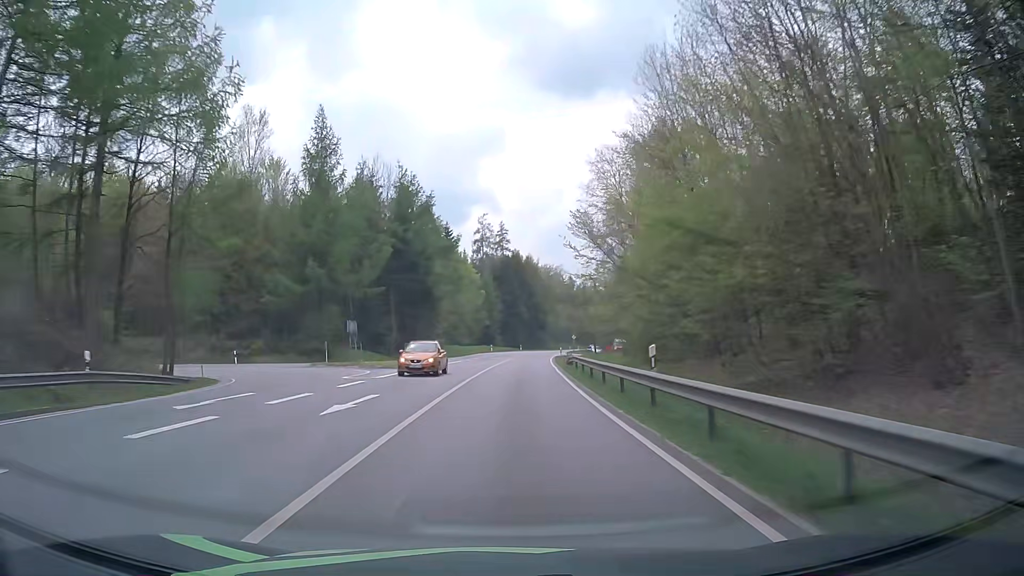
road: primary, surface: asphalt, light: Day
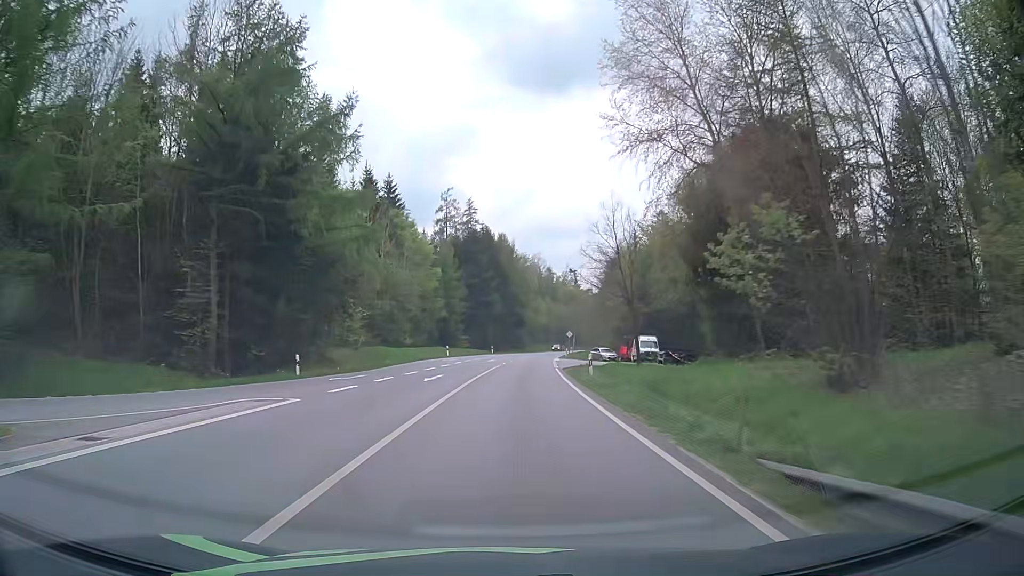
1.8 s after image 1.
(+0.7, +37.6) m; +2°
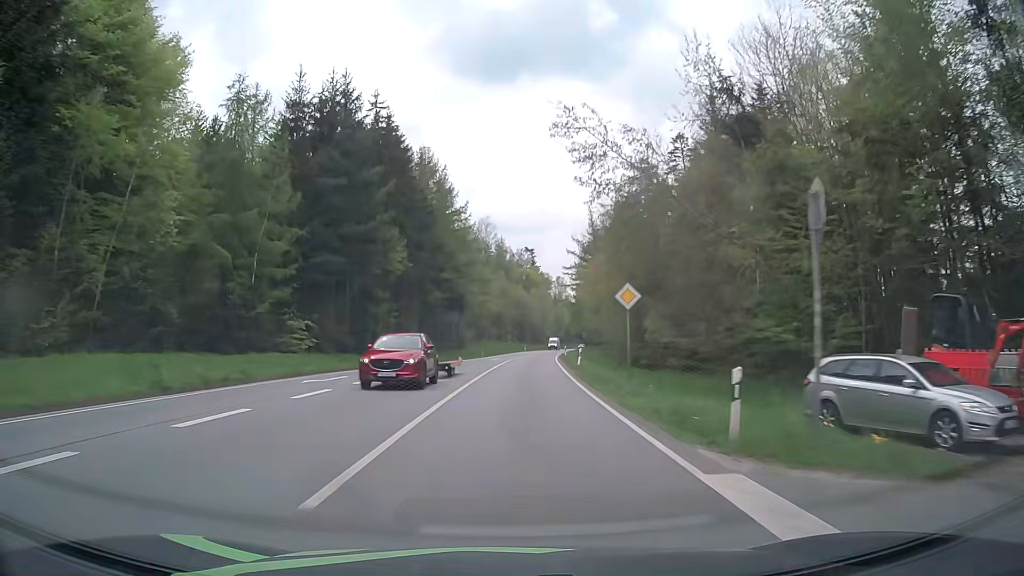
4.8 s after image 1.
(+2.3, +62.8) m; +4°
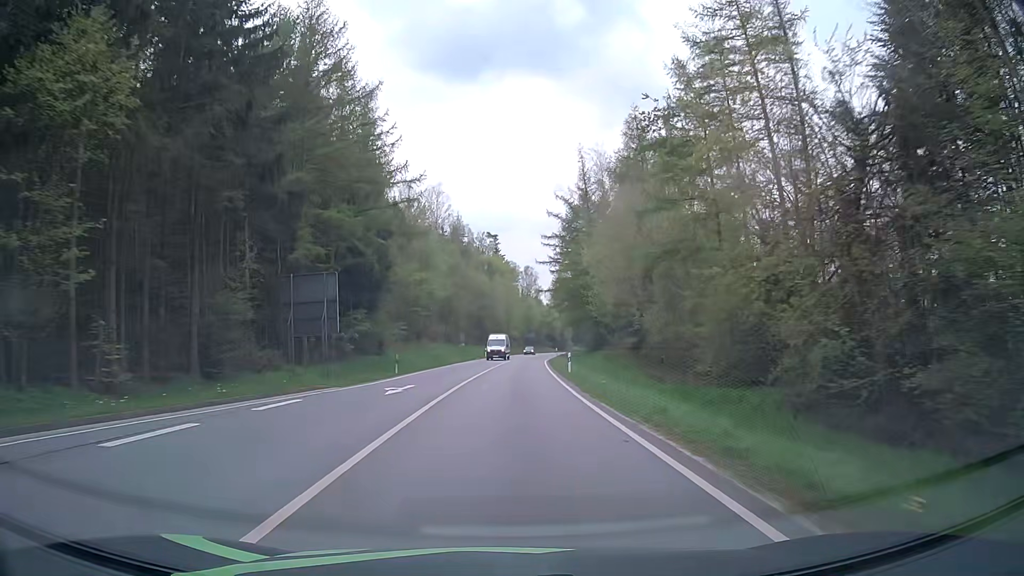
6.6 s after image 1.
(+1.1, +37.6) m; +3°
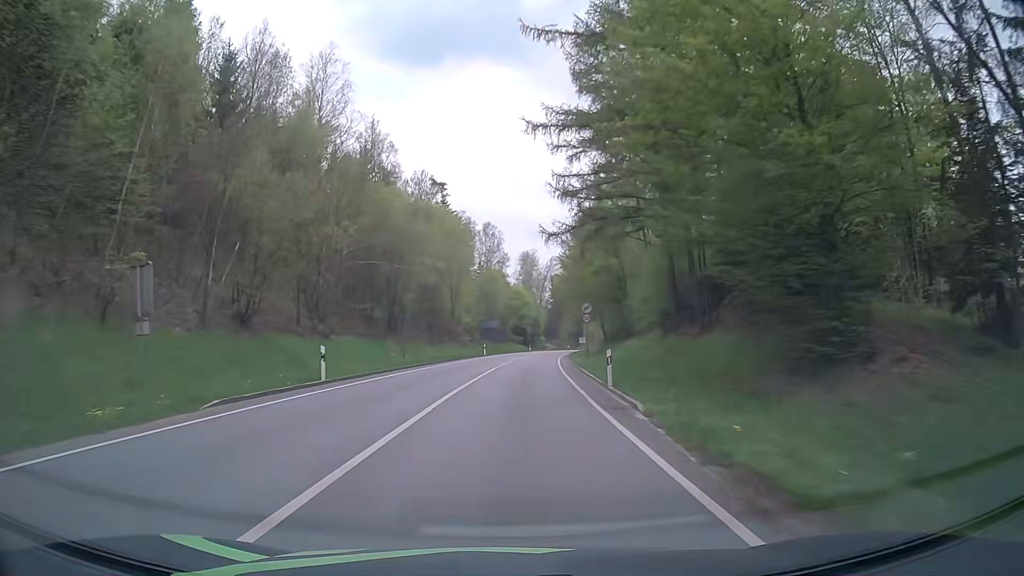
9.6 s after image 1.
(+1.9, +62.8) m; +4°
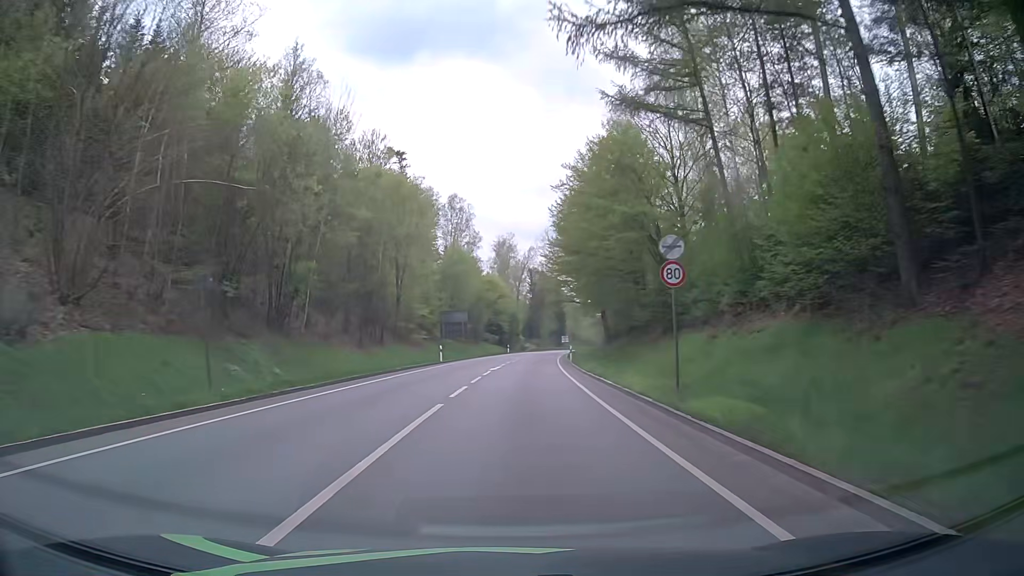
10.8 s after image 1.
(+0.3, +25.1) m; +2°
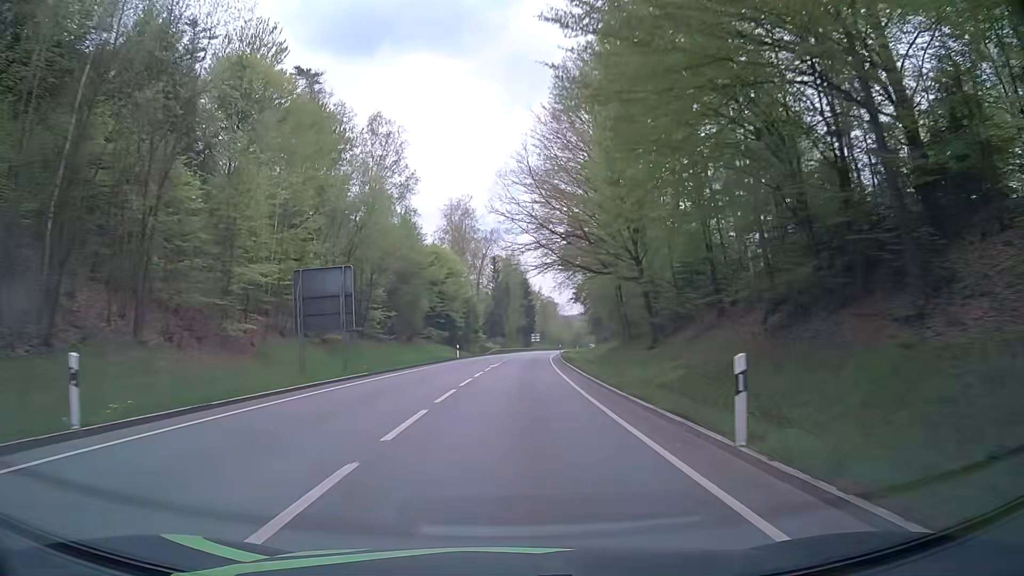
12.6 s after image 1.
(+0.8, +37.7) m; +2°
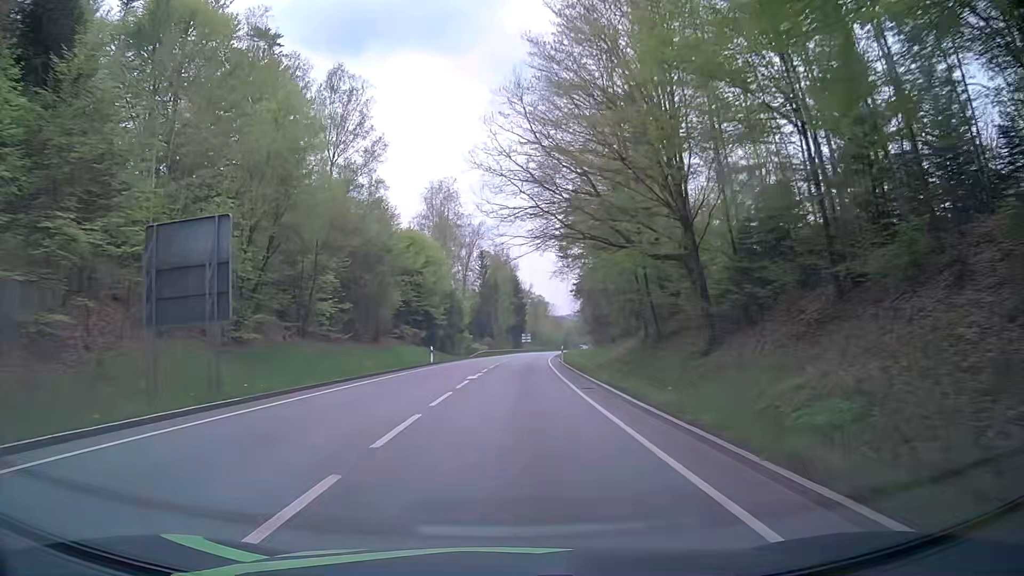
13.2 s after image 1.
(+0.2, +12.6) m; +2°
(0, +10) (0, +20) (0, +30) (+1, +40) (+1, +50) (+2, +60) (+2, +70) (+3, +80) (+4, +90) (+5, +100) m
